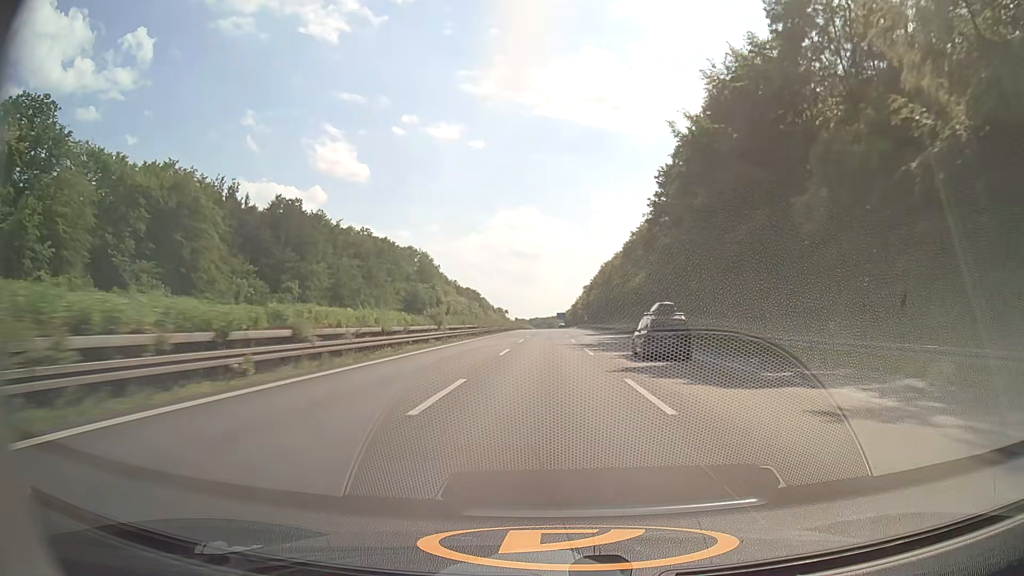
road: motorway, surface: asphalt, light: Day
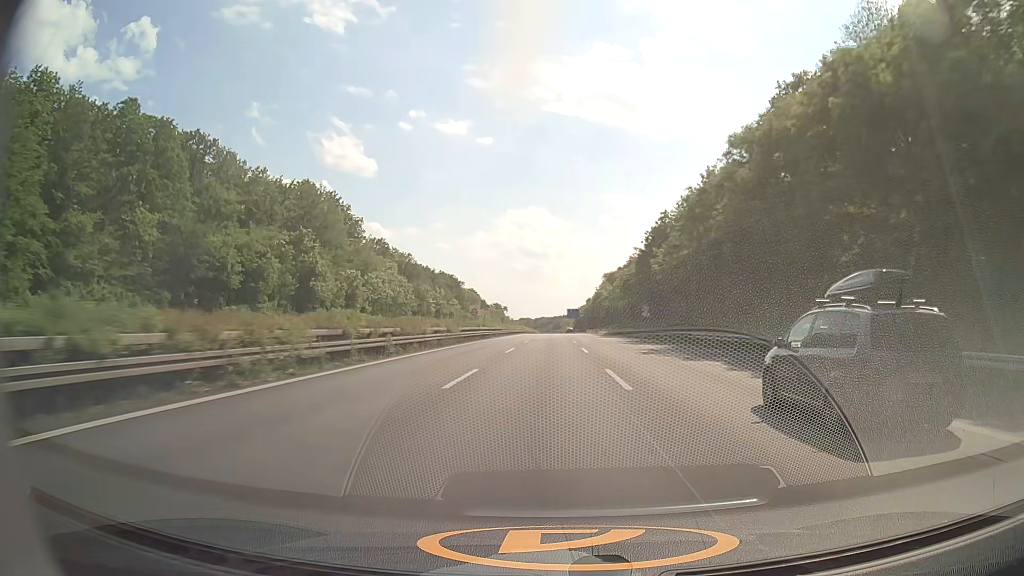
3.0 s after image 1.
(-0.3, +103.5) m; -1°
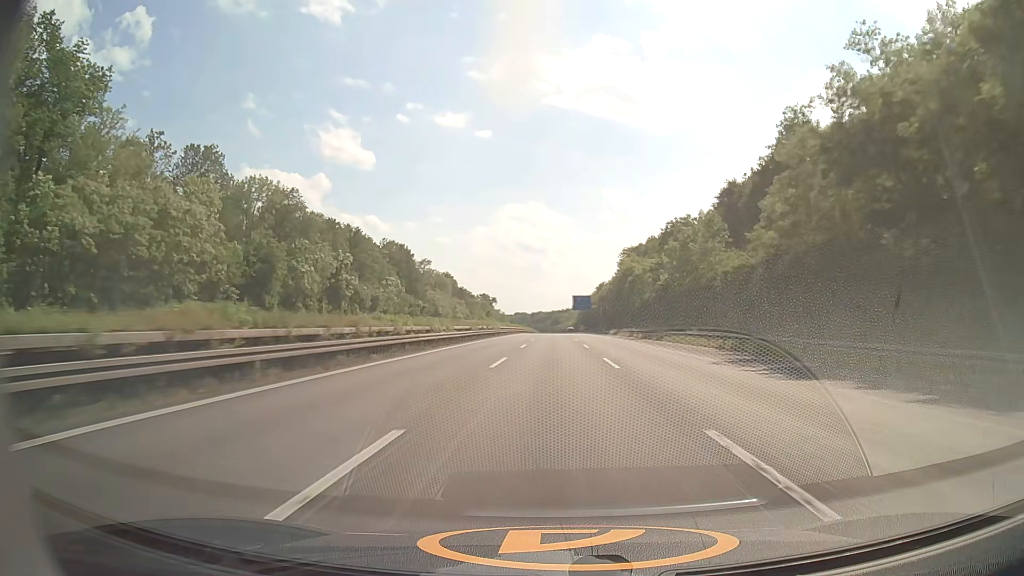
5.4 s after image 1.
(0.0, +83.0) m; 0°
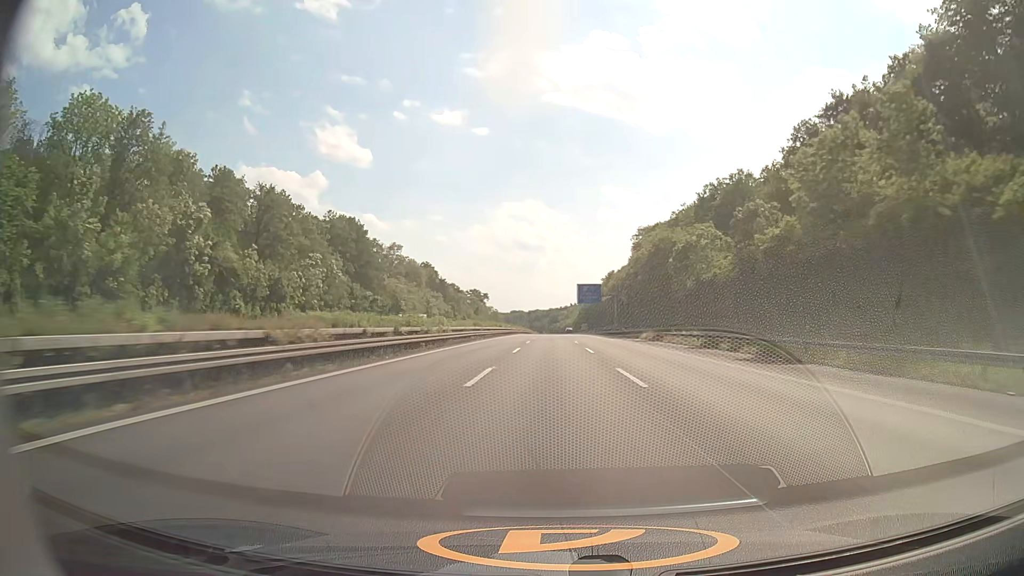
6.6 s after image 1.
(0.0, +41.6) m; 0°
(0, +10) (0, +20) (0, +30) (0, +40) (0, +50) (0, +60) (0, +70) (0, +80) (0, +90) (0, +100) m
